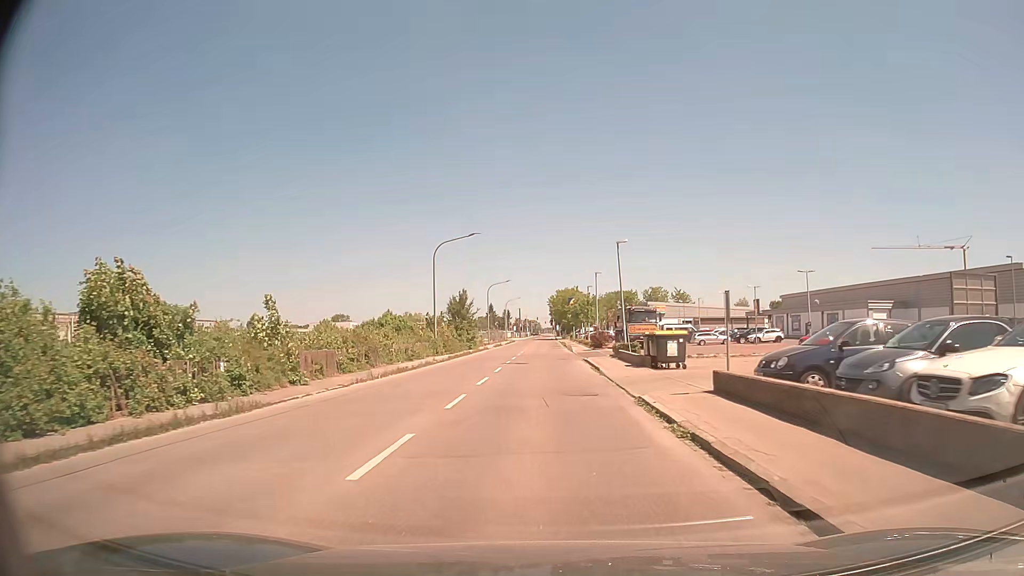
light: Day
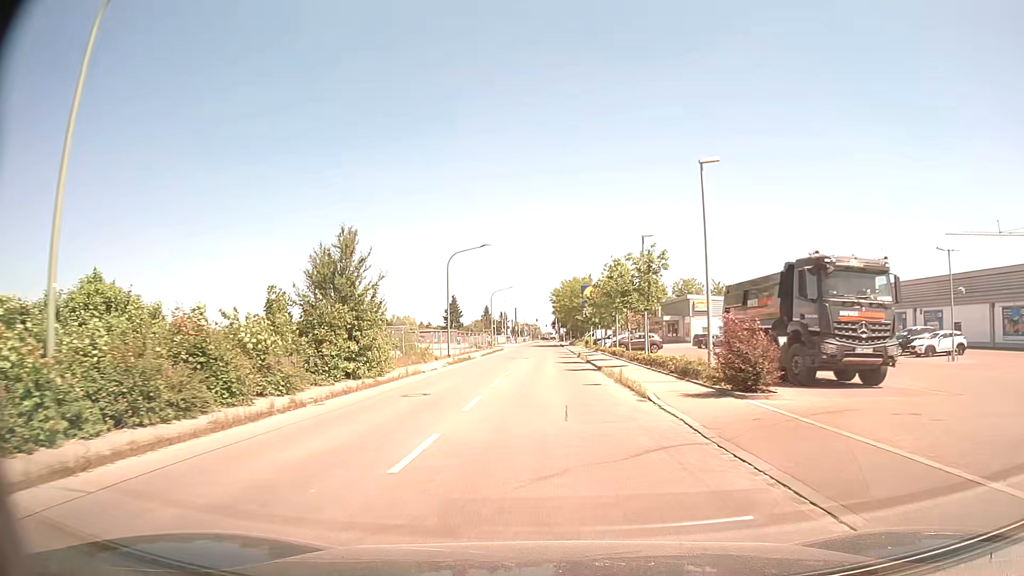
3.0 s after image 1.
(-0.5, +35.9) m; 0°
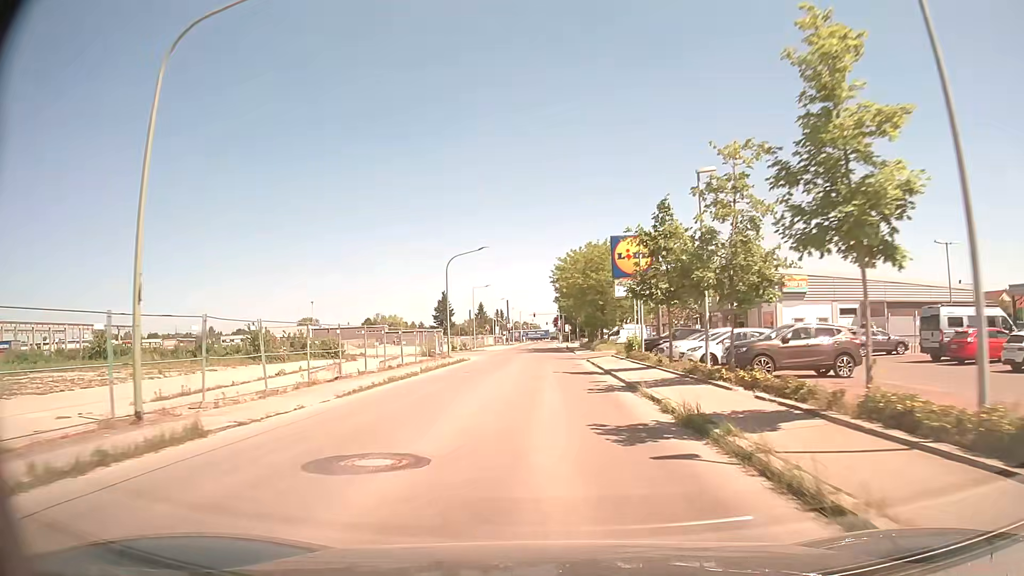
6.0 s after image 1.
(0.0, +37.1) m; 0°
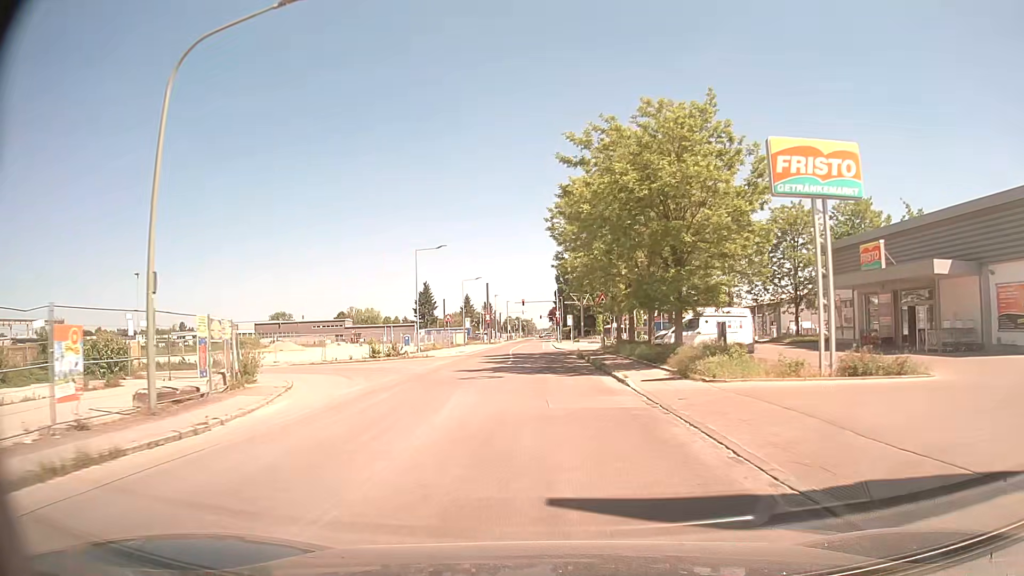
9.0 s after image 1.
(-0.4, +36.6) m; 0°
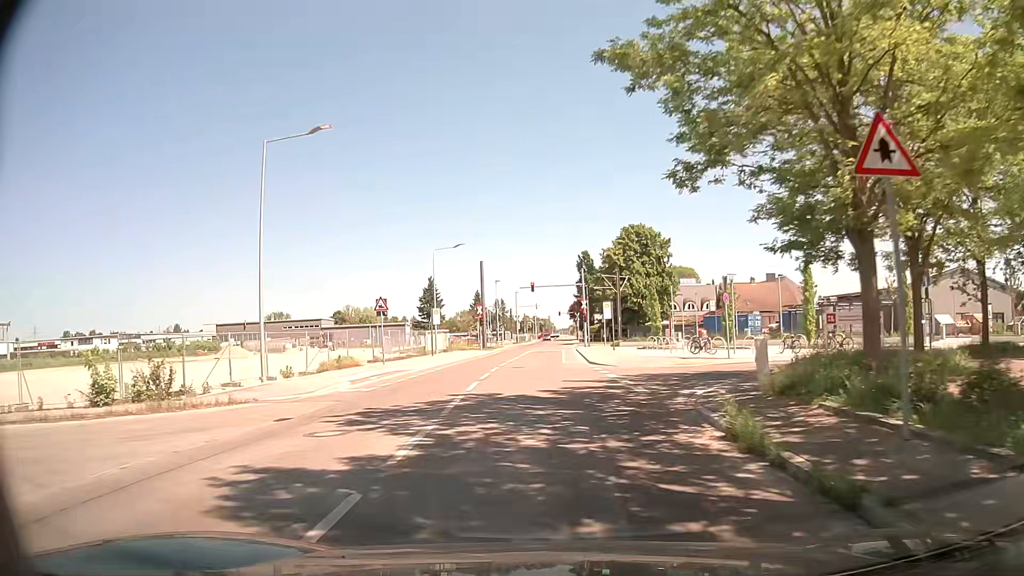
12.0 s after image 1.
(-0.1, +31.9) m; -1°
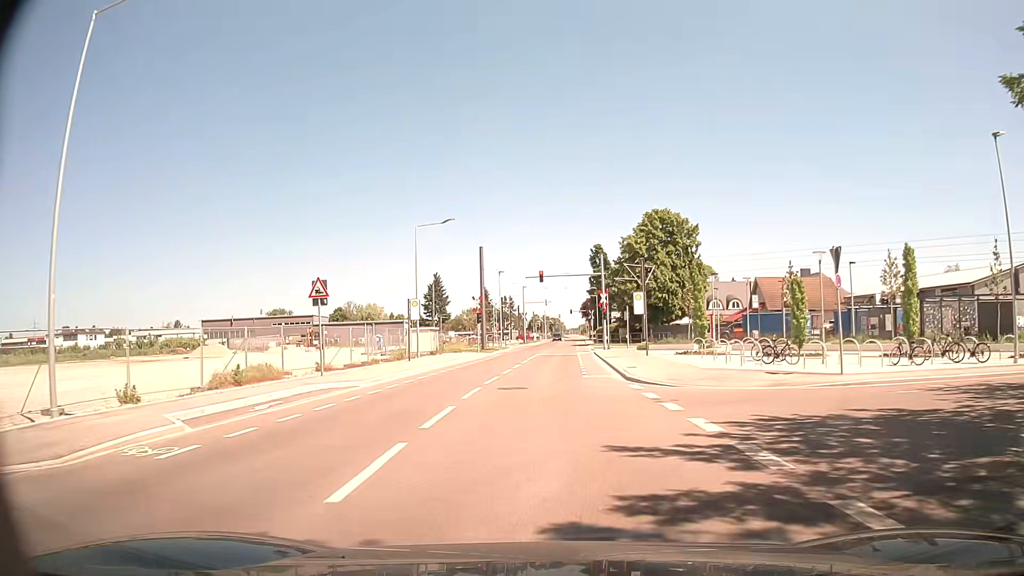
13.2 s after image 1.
(-0.1, +11.2) m; -1°
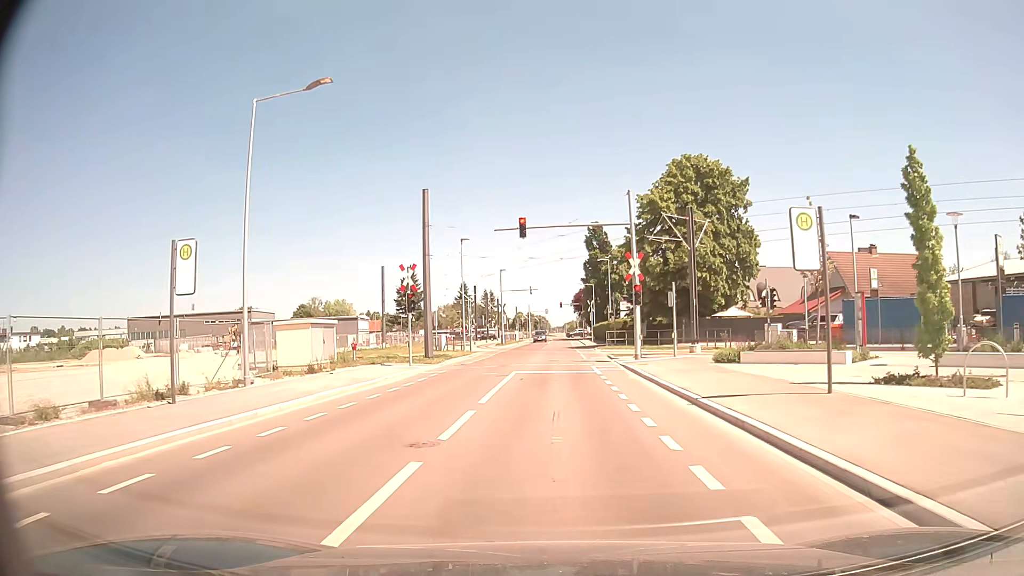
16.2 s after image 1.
(-0.3, +23.6) m; +1°
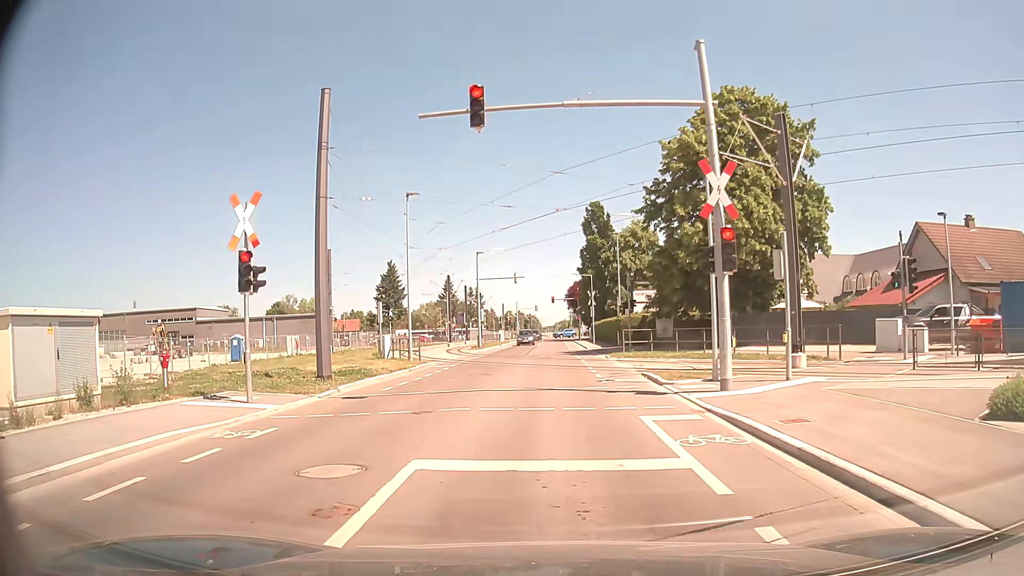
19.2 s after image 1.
(+0.1, +15.8) m; +1°
(0, +10) (0, +20) (0, +30) (0, +40) (0, +50) (+1, +60) (+1, +70) (+1, +80) (+1, +90) (+1, +100) m
